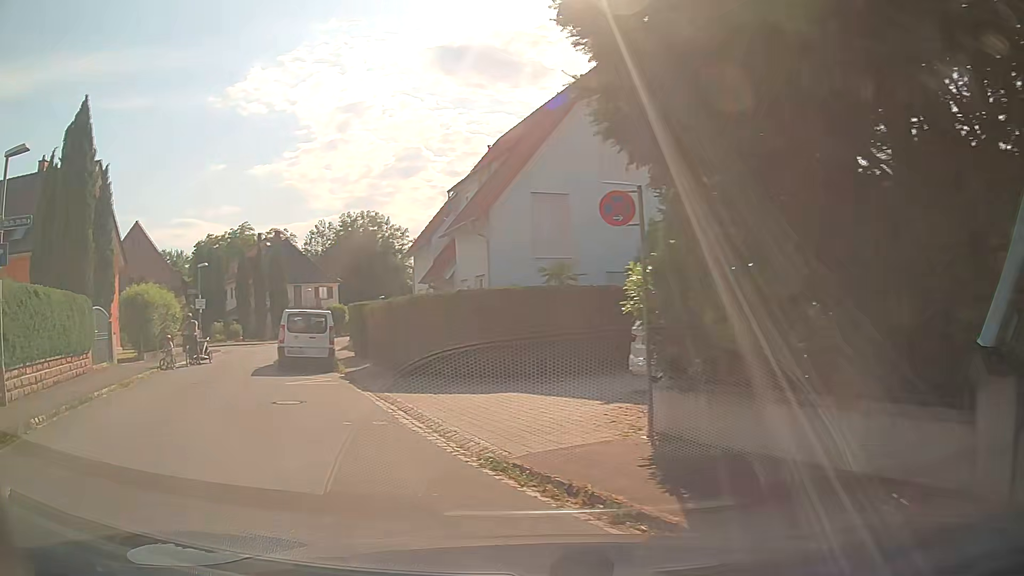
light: Day
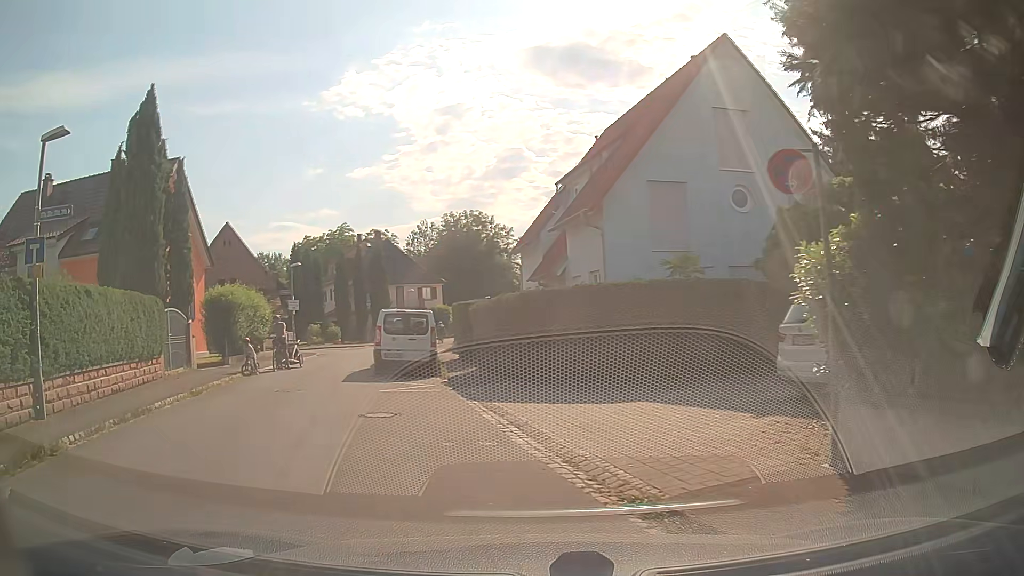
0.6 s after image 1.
(-0.1, +1.8) m; -6°
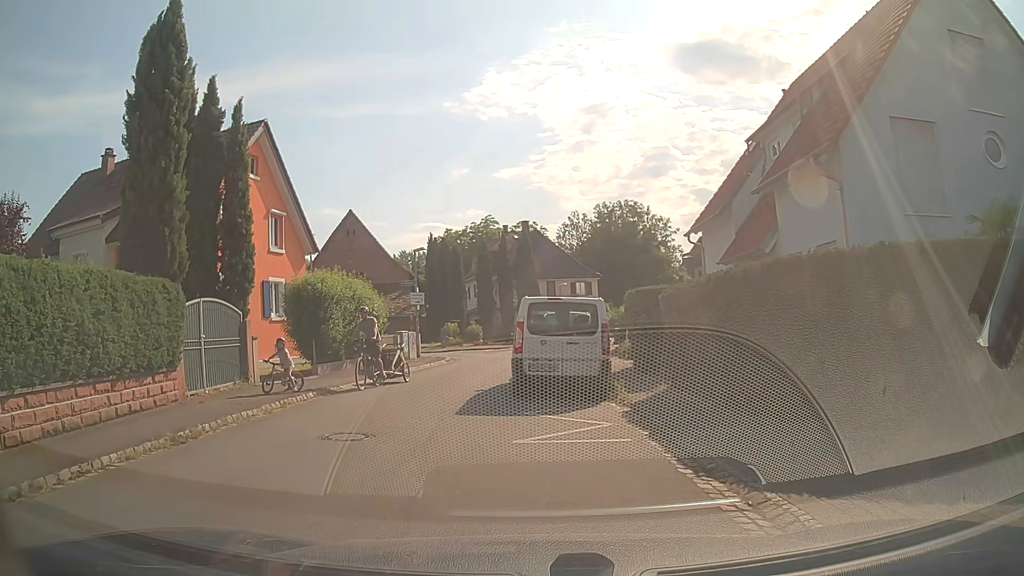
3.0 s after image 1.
(-1.2, +6.8) m; -13°
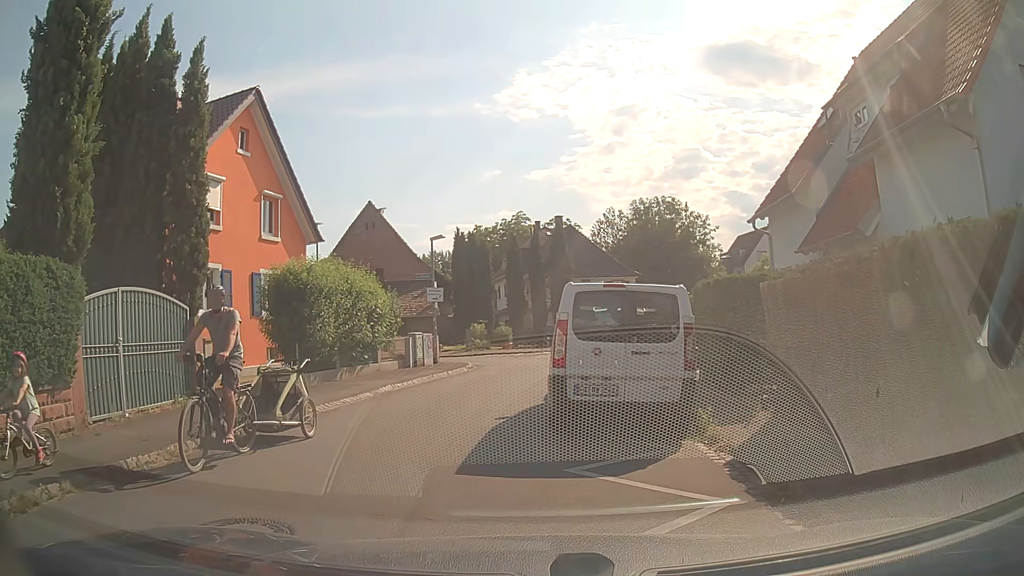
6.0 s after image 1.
(-0.2, +4.0) m; -2°
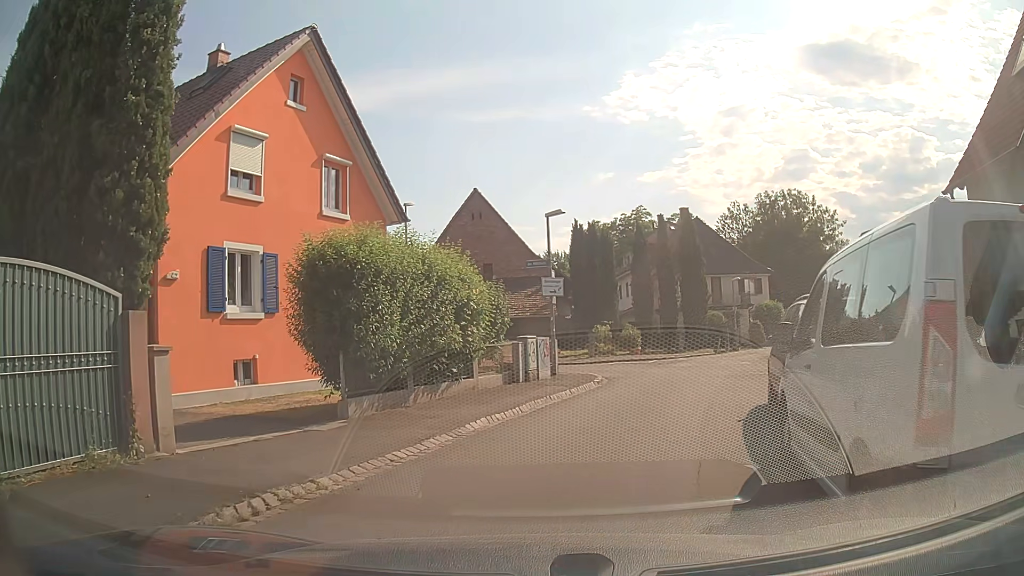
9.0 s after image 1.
(-0.7, +5.9) m; -12°
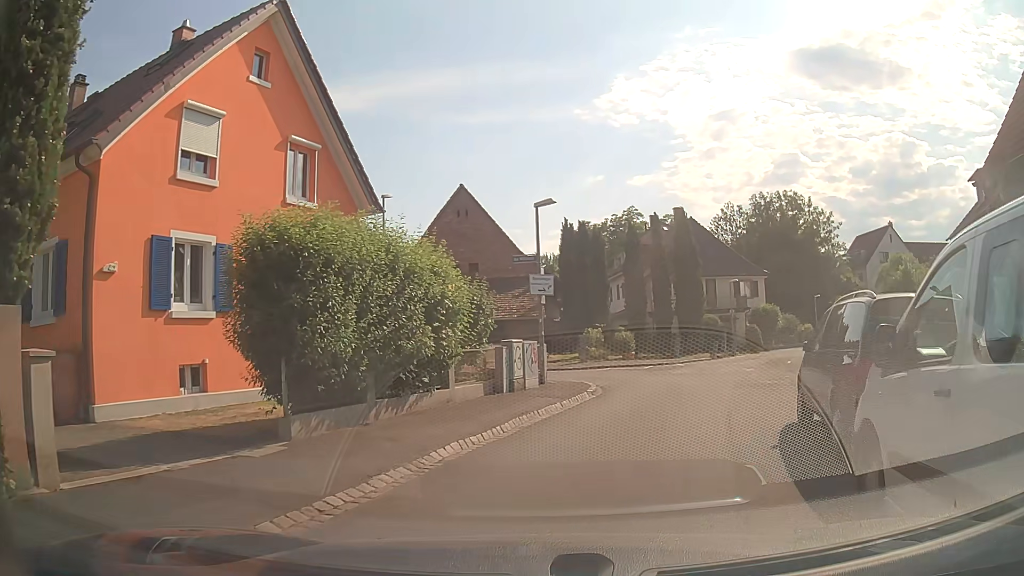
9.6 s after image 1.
(0.0, +2.1) m; +2°
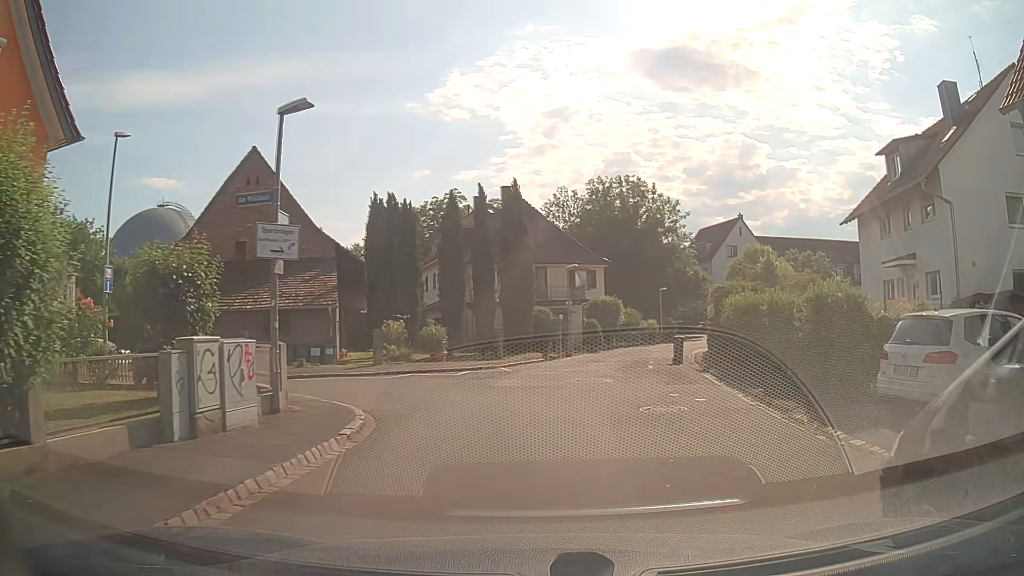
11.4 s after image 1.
(+0.9, +7.3) m; +15°
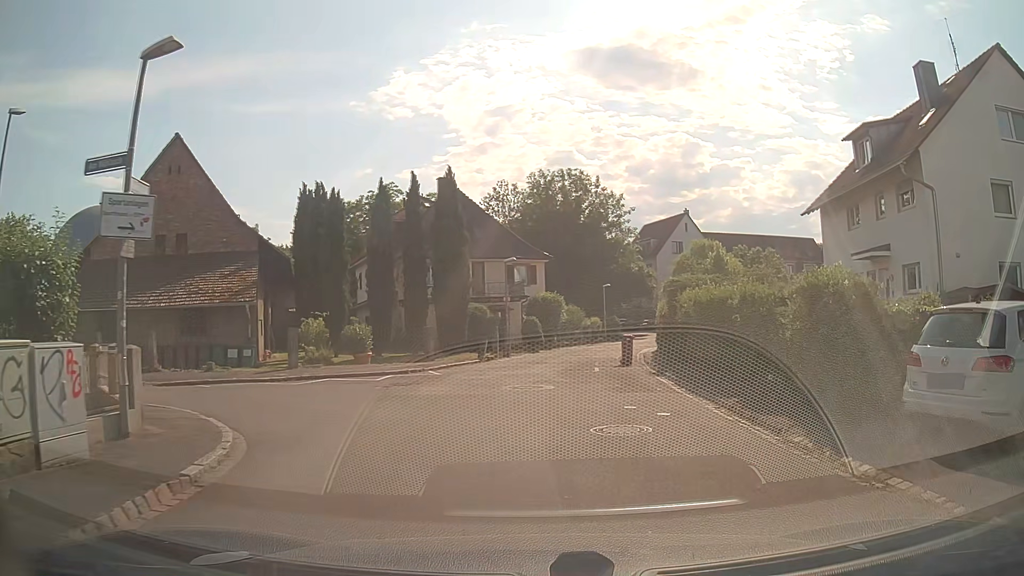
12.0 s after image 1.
(+0.1, +2.5) m; +6°
(0, +10) (-7, +16) (-16, +15) (-26, +15) (-36, +15) (-46, +15) (-56, +14) (-66, +13) (-76, +12) (-86, +9) m
